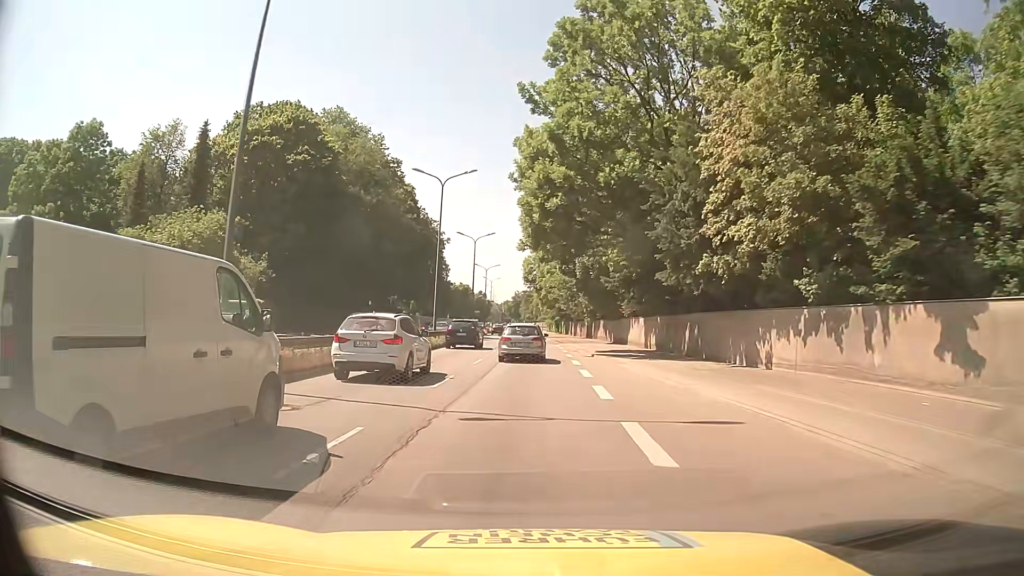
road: trunk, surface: asphalt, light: Day
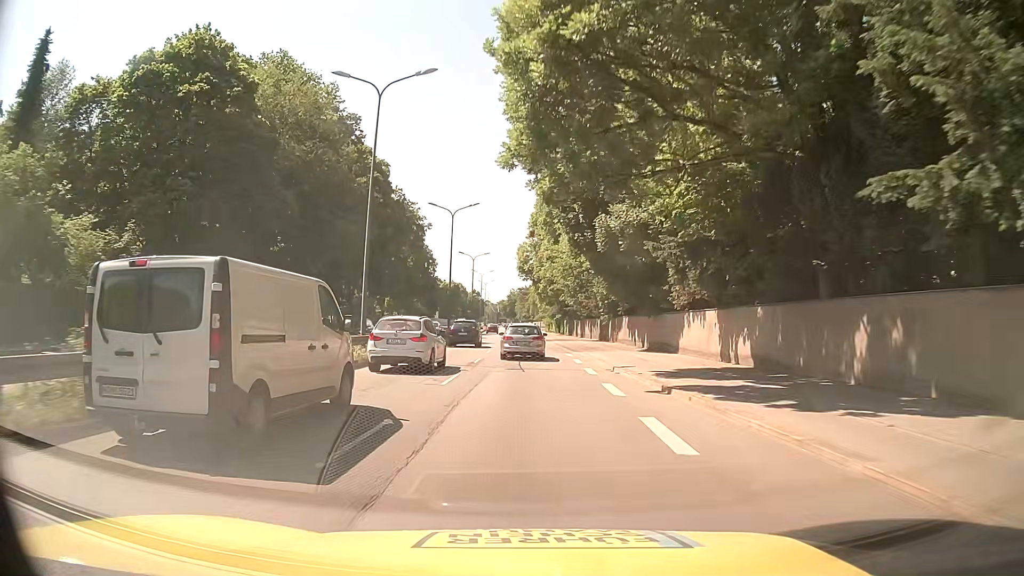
(+0.2, +17.5) m; +1°
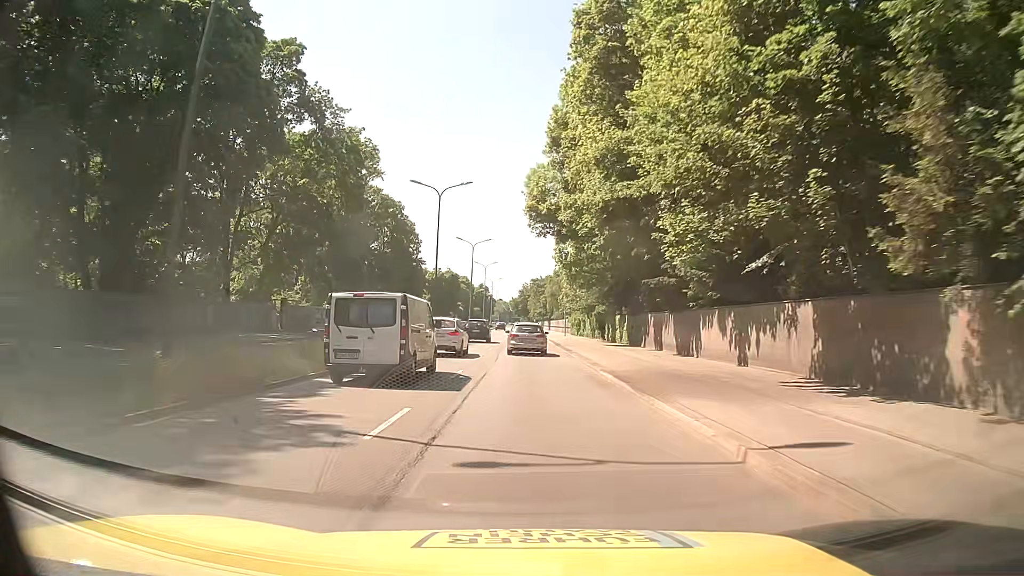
(-0.6, +43.5) m; -2°
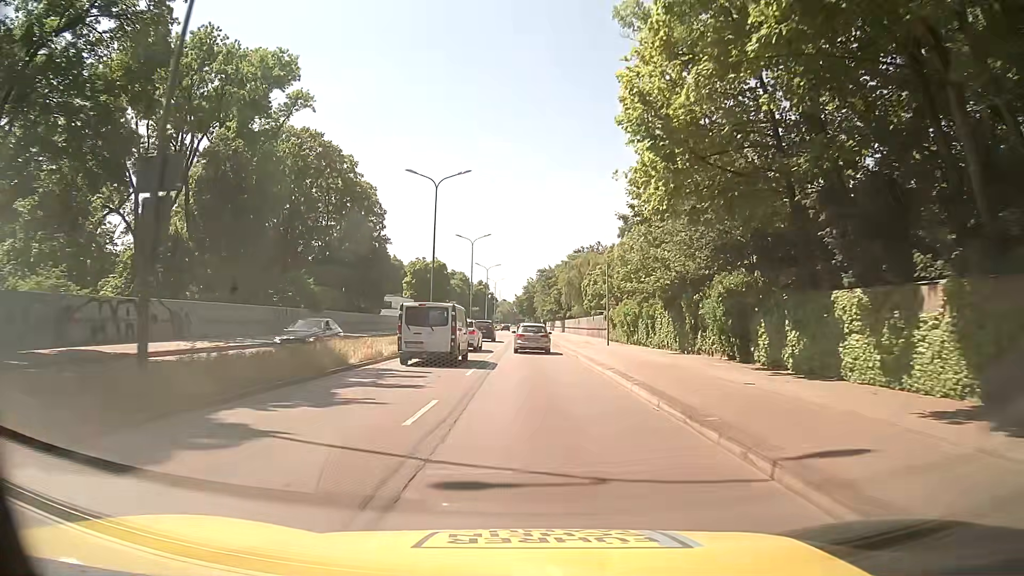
(-0.1, +34.8) m; 0°
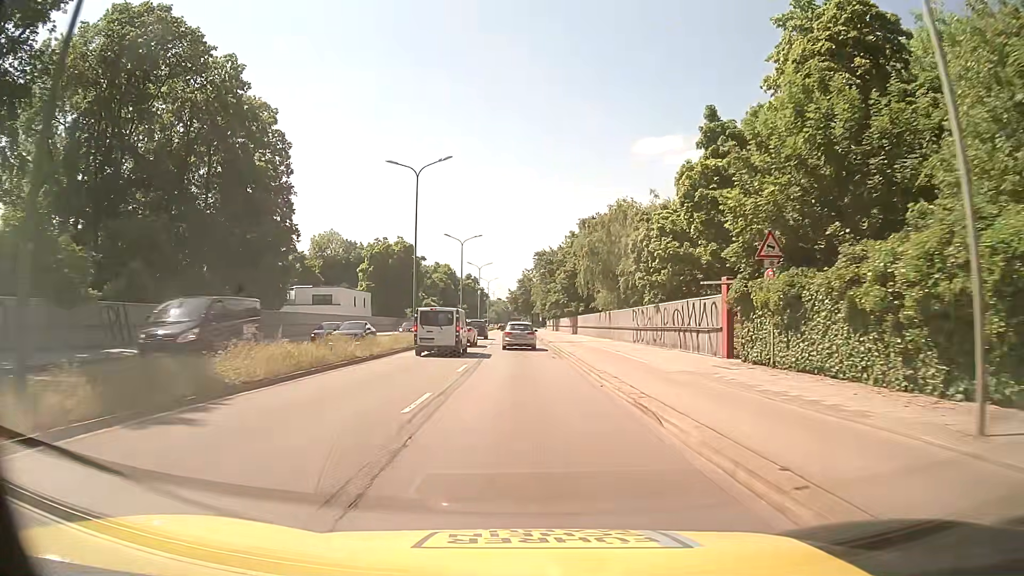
(-0.2, +34.8) m; 0°
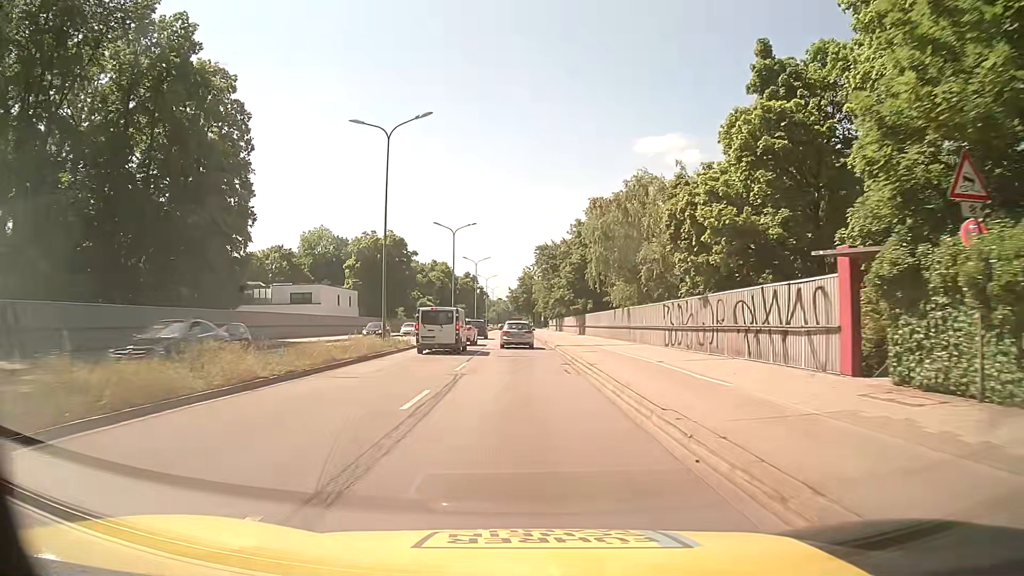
(0.0, +8.7) m; 0°
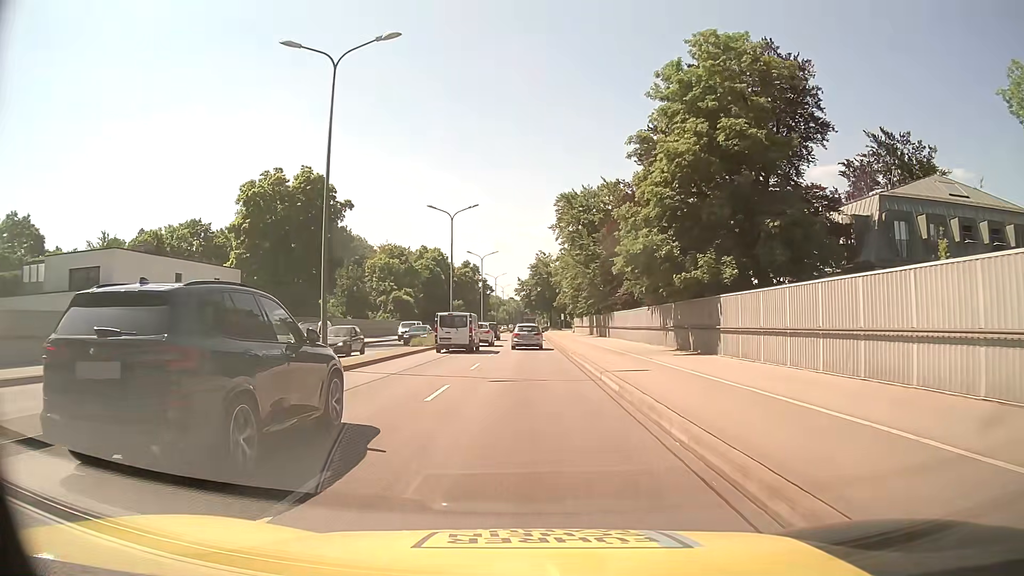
(-0.6, +43.3) m; -1°
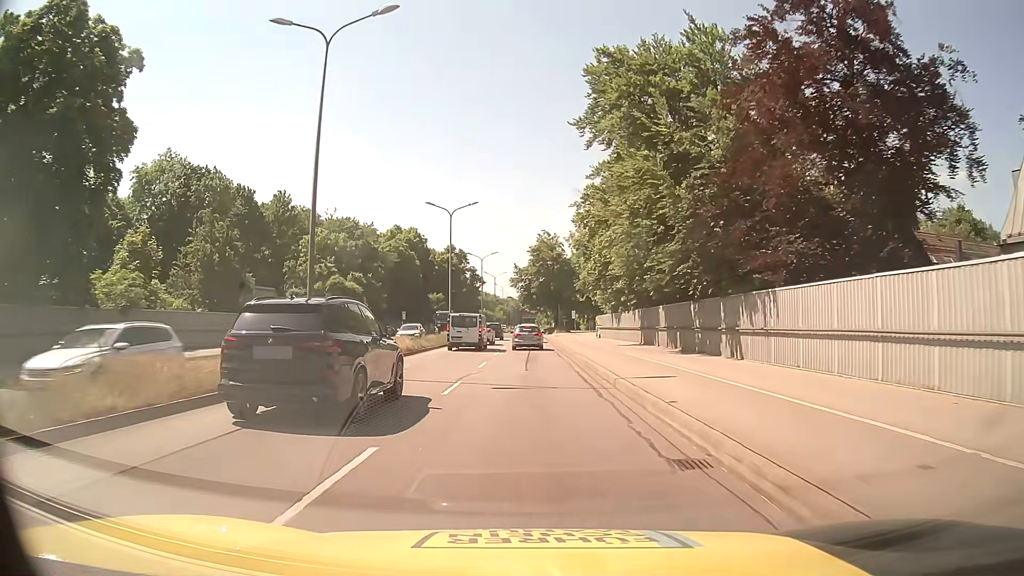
(0.0, +34.7) m; 0°
(0, +10) (0, +20) (0, +30) (0, +40) (0, +50) (+1, +60) (+1, +70) (+1, +80) (+1, +90) (+1, +100) m
